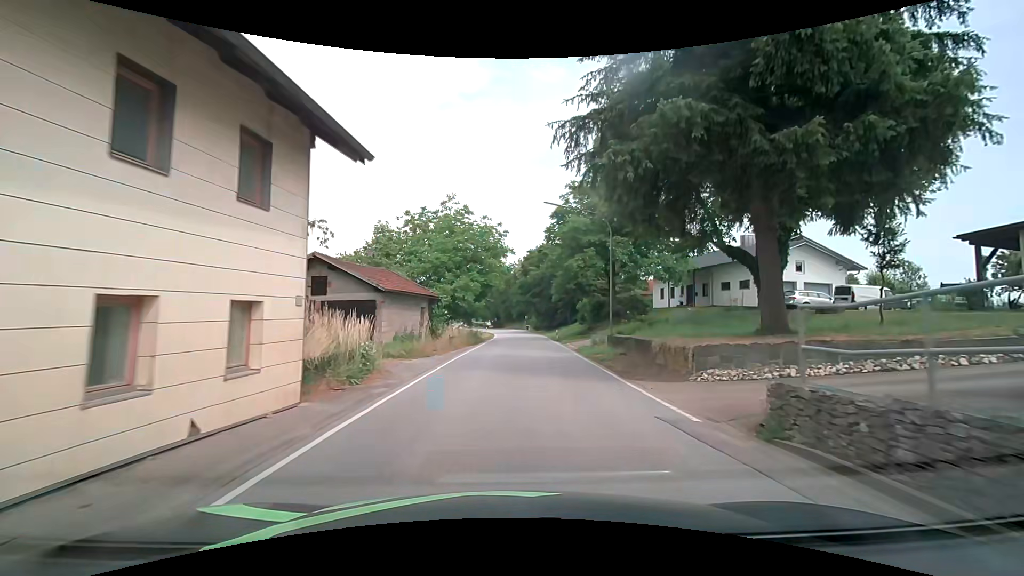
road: secondary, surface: asphalt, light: Day
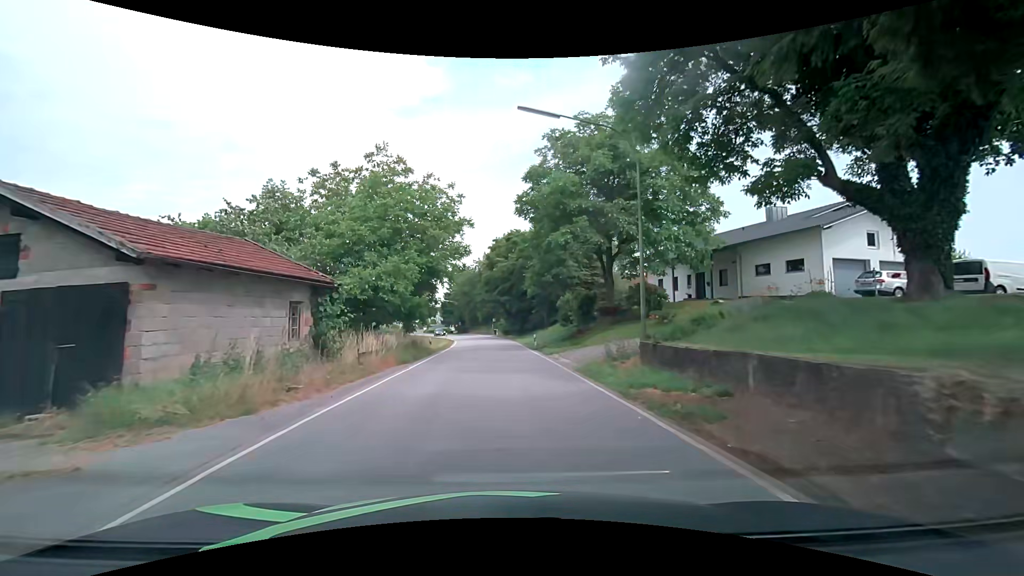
(+0.5, +12.4) m; +3°
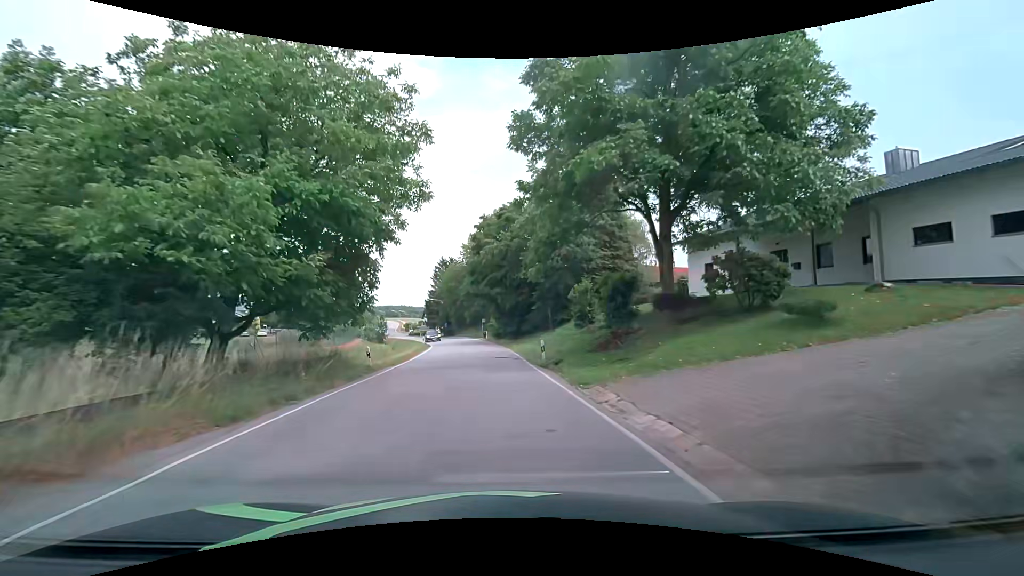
(+0.5, +13.3) m; +1°
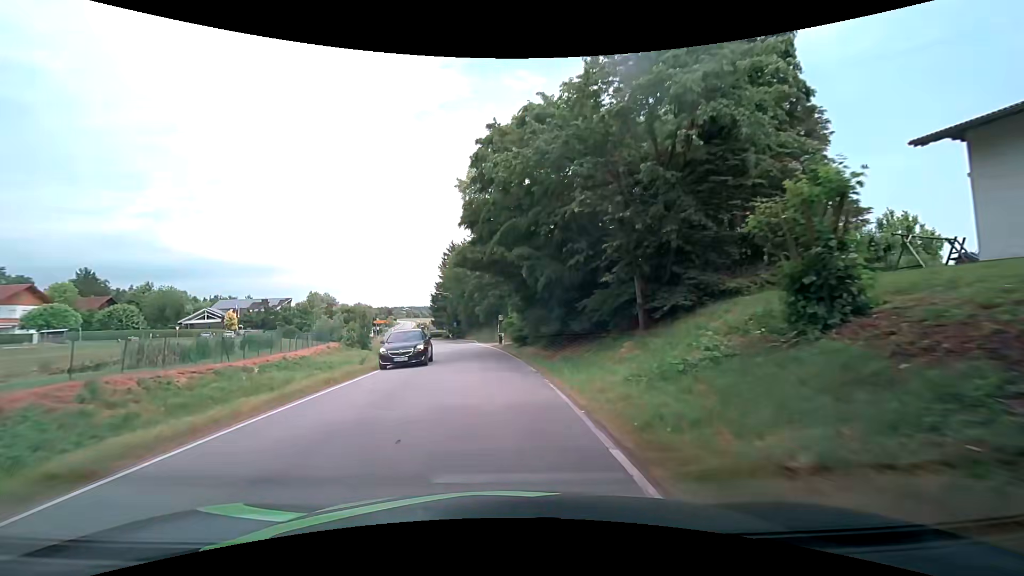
(+0.1, +21.2) m; -1°
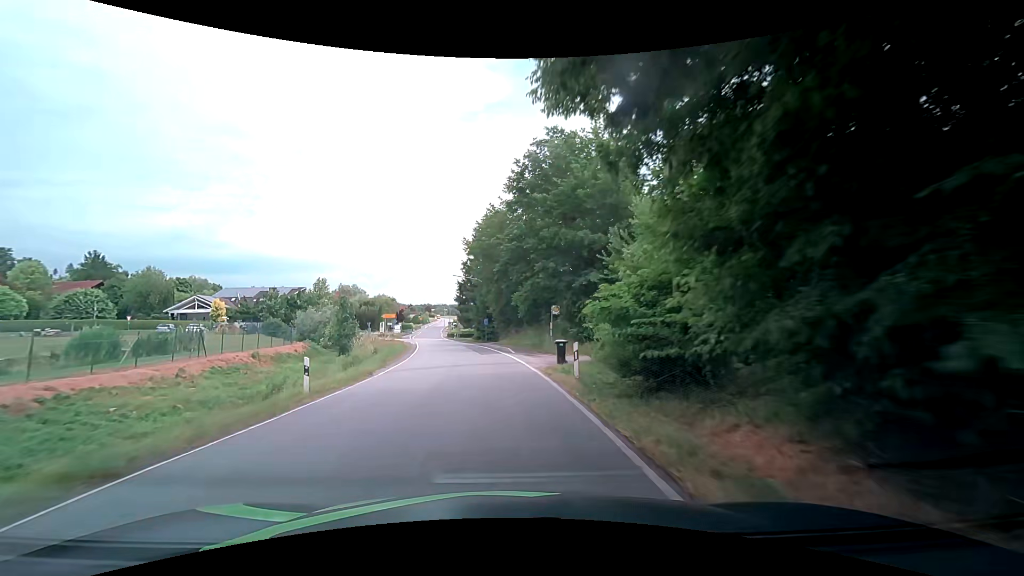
(-0.9, +21.7) m; -6°
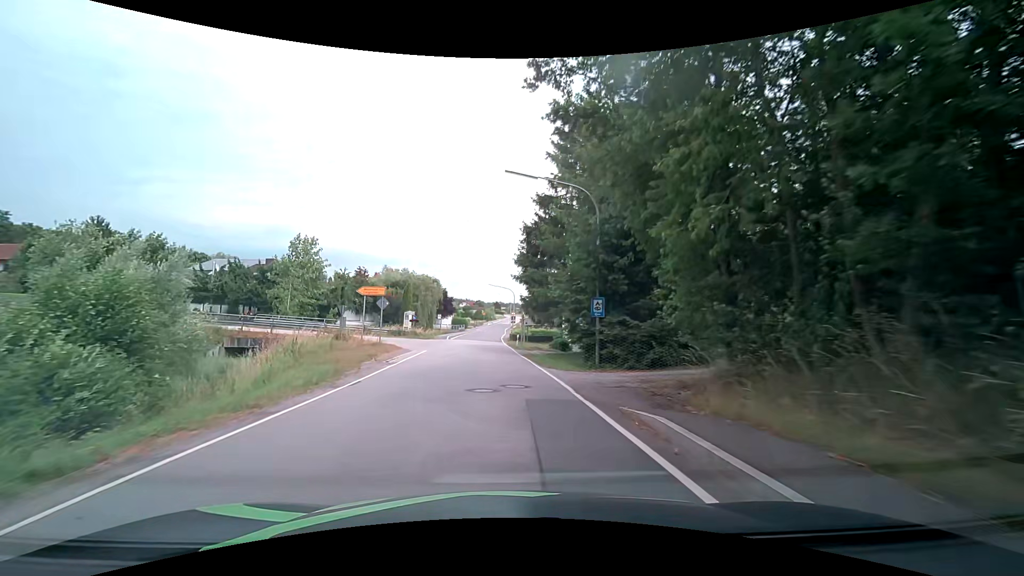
(-2.3, +36.9) m; -7°
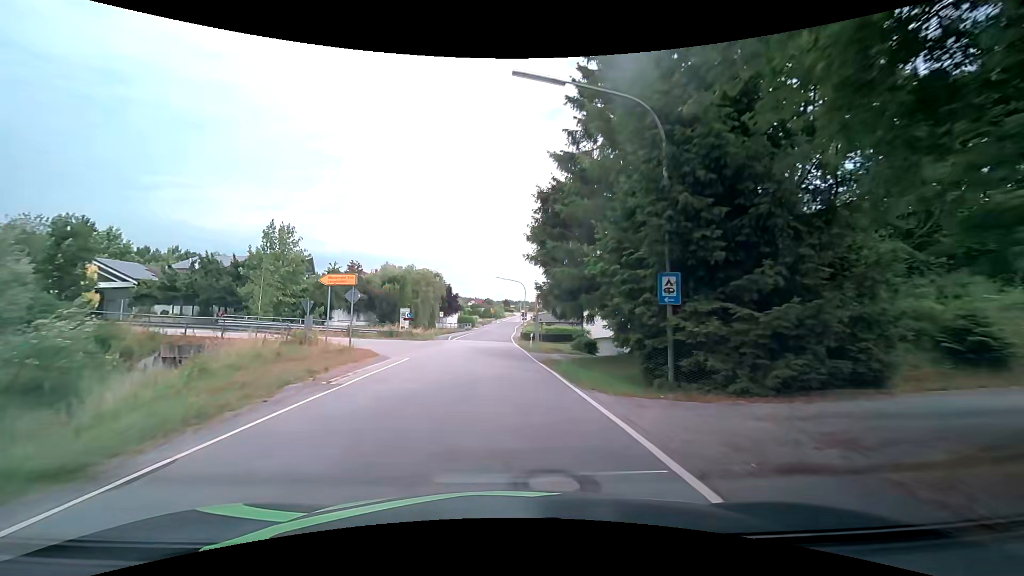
(0.0, +7.6) m; -1°
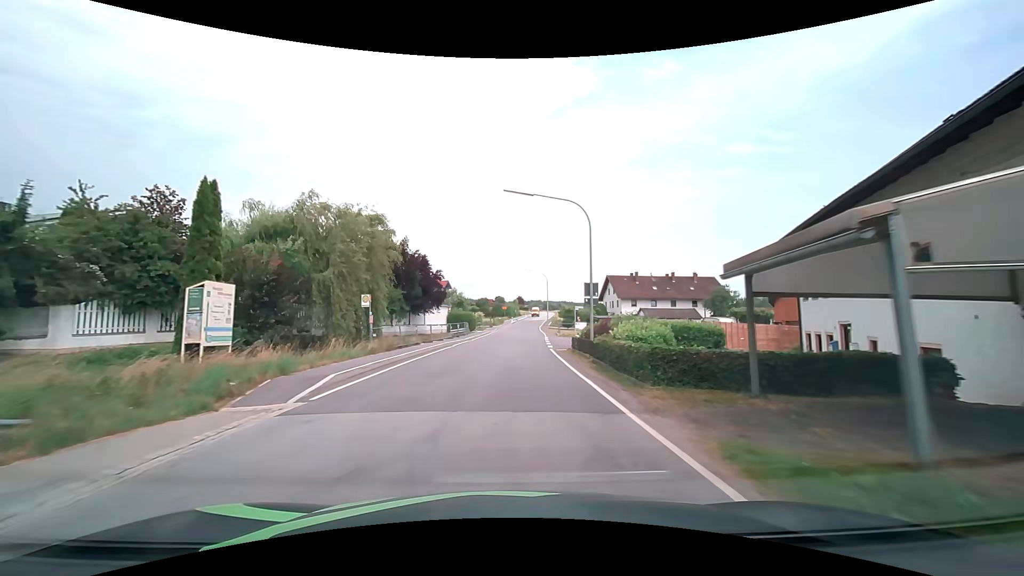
(-1.3, +38.0) m; -2°
(0, +10) (0, +20) (+1, +30) (+1, +40) (+2, +50) (+2, +60) (+3, +70) (+4, +80) (+4, +90) (+6, +100) m
